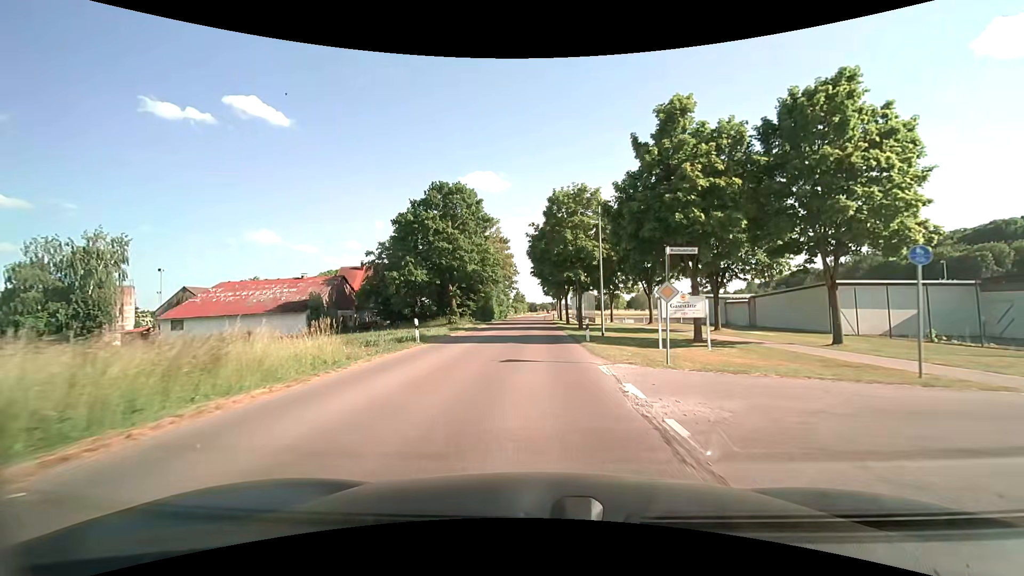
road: tertiary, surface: asphalt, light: Day
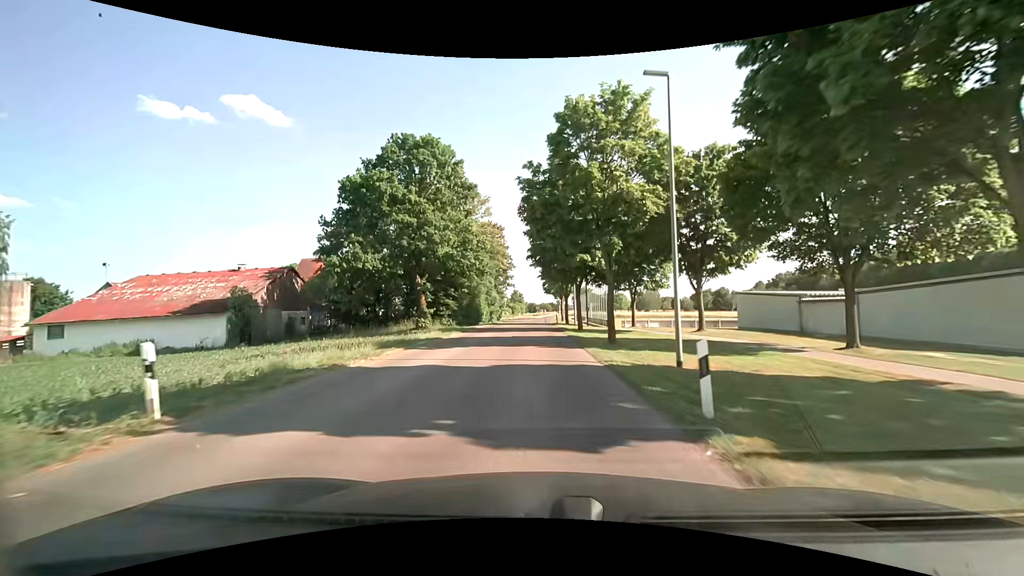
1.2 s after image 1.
(0.0, +14.9) m; 0°
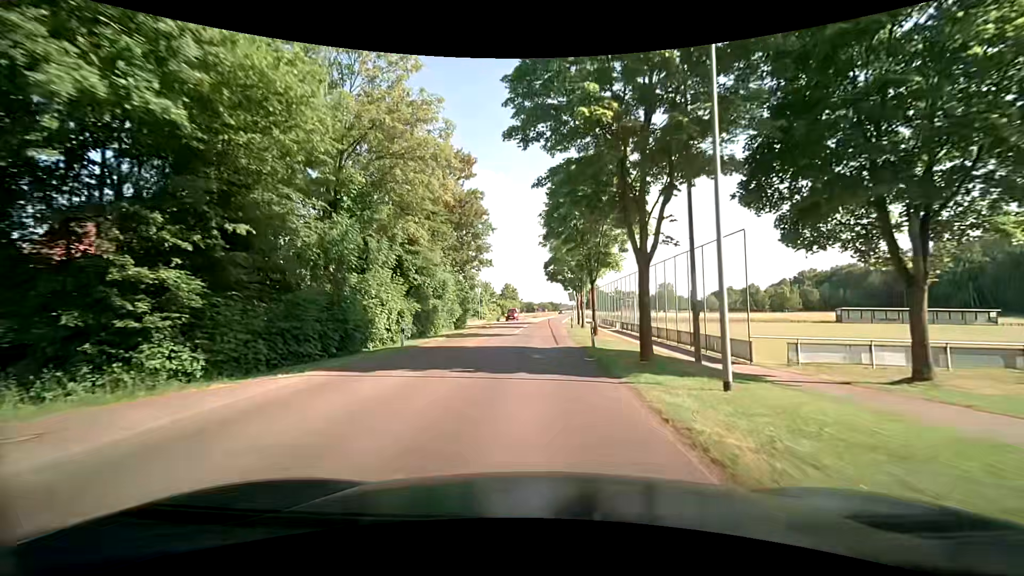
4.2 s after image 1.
(0.0, +37.2) m; 0°
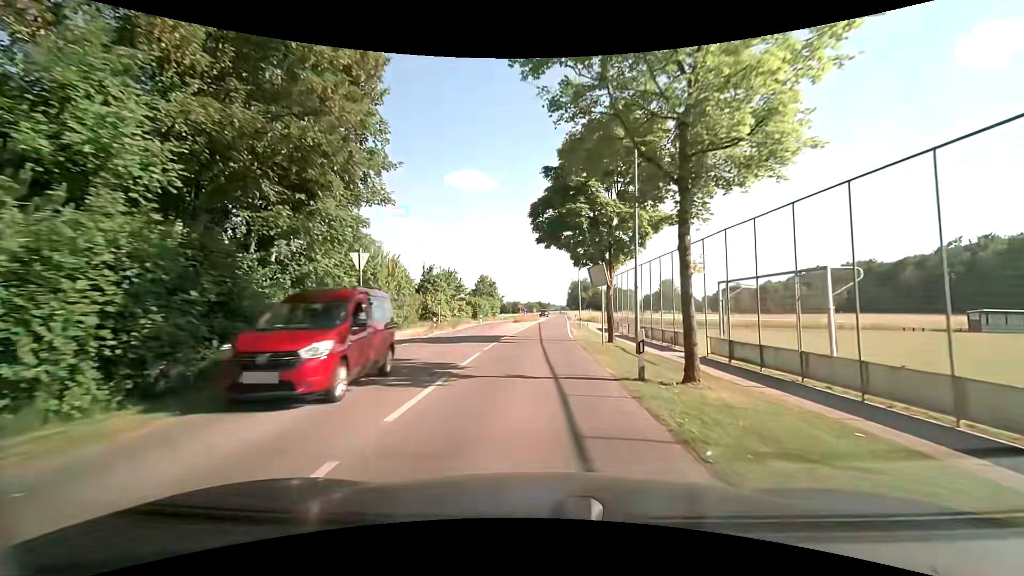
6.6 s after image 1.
(+0.2, +29.8) m; +2°
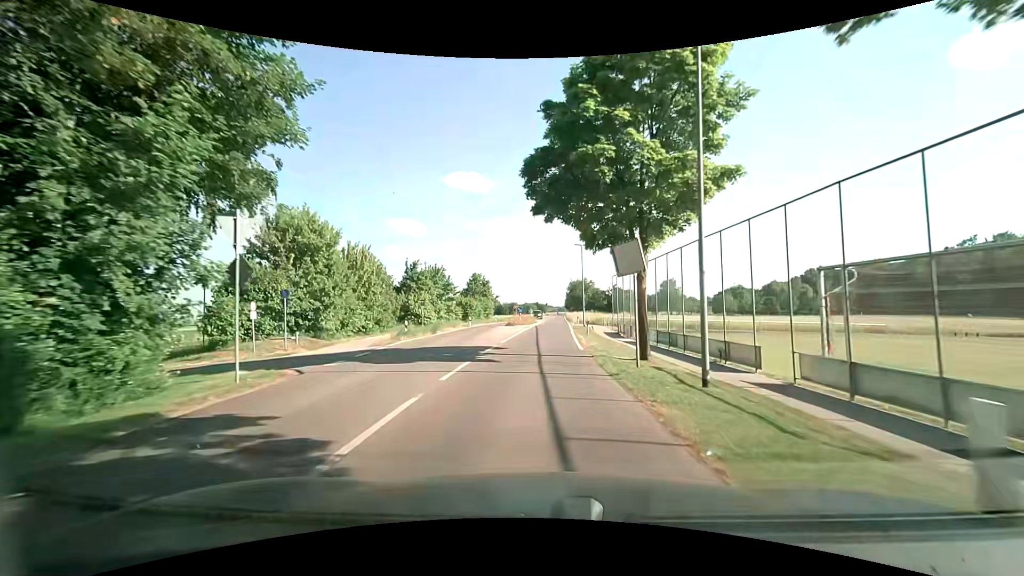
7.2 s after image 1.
(0.0, +7.5) m; 0°
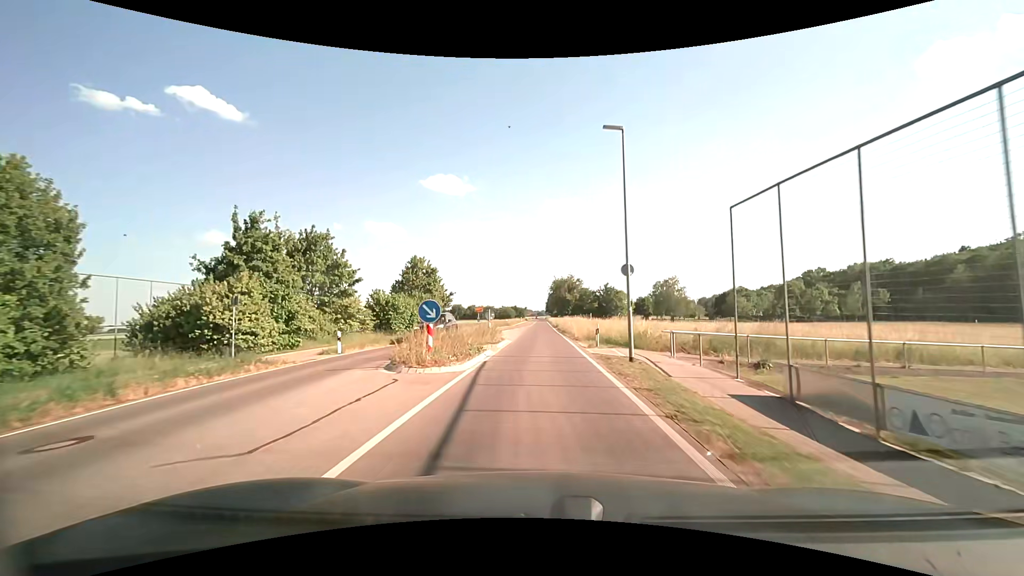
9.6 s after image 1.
(+0.7, +31.1) m; +2°
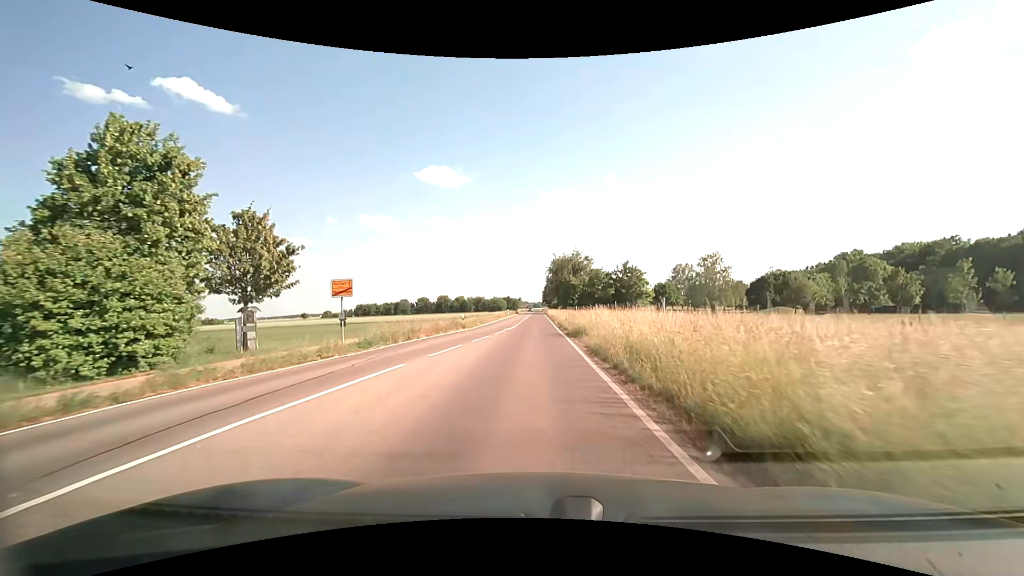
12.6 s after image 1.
(+0.6, +40.1) m; +1°
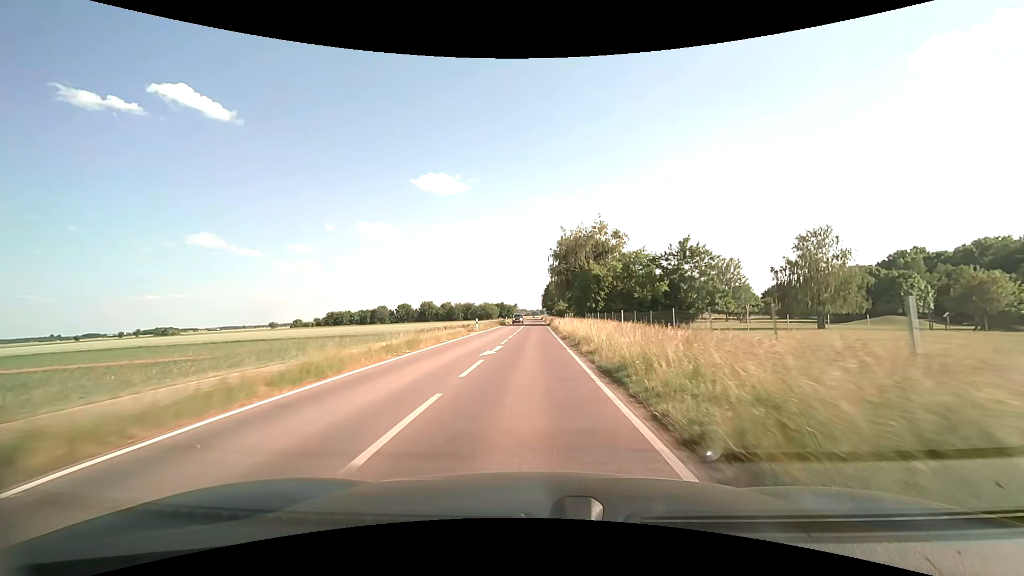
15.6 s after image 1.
(0.0, +45.3) m; 0°
(0, +10) (0, +20) (0, +30) (0, +40) (0, +50) (0, +60) (0, +70) (0, +80) (0, +90) (0, +100) m
